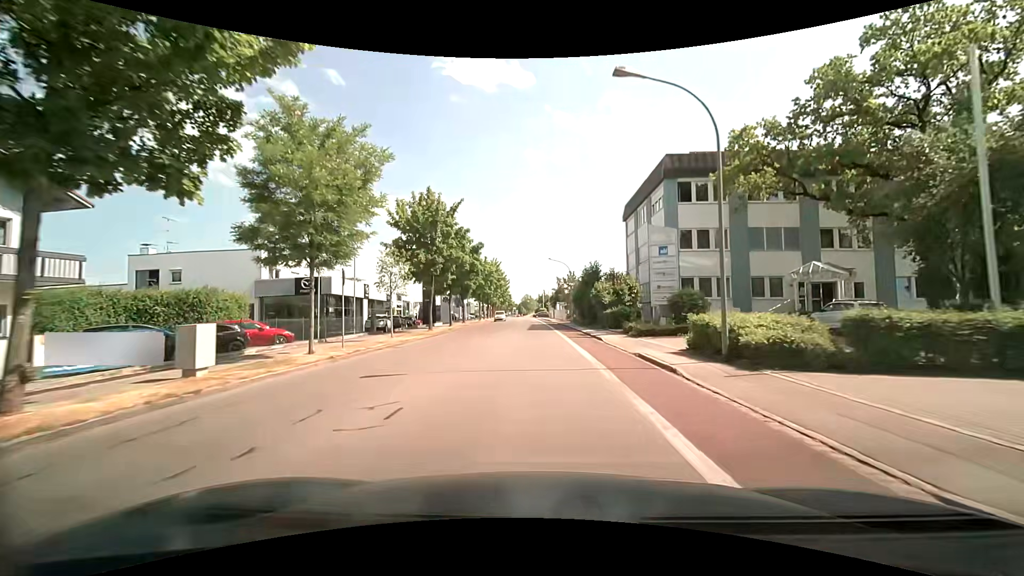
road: tertiary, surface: asphalt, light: Day
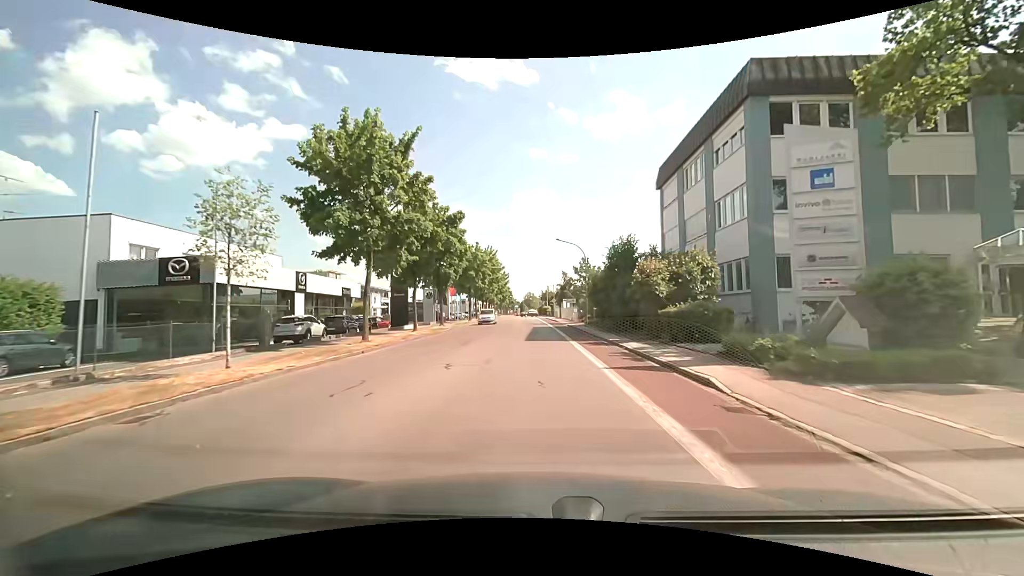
(-0.1, +14.4) m; 0°
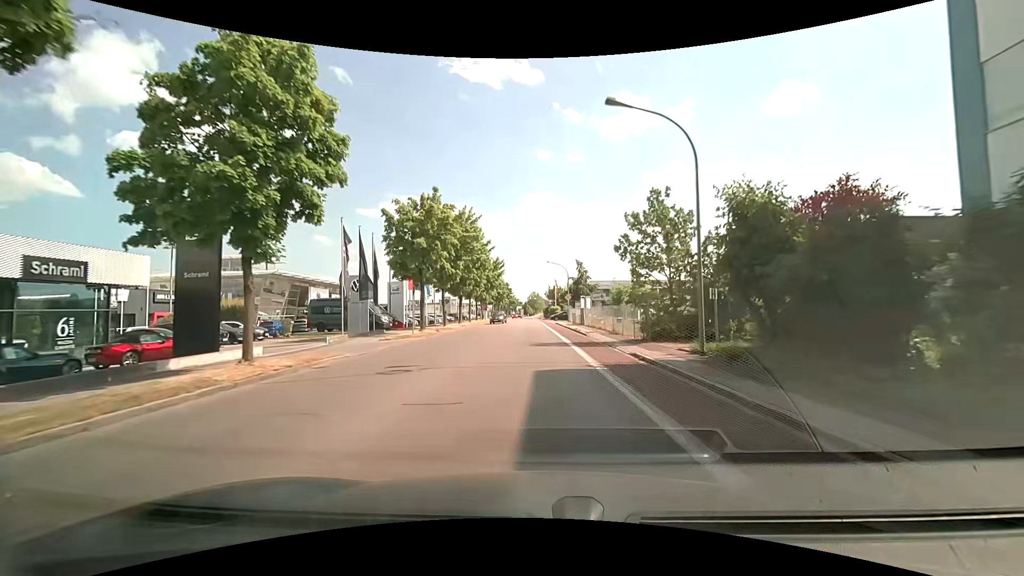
(-0.2, +28.6) m; 0°
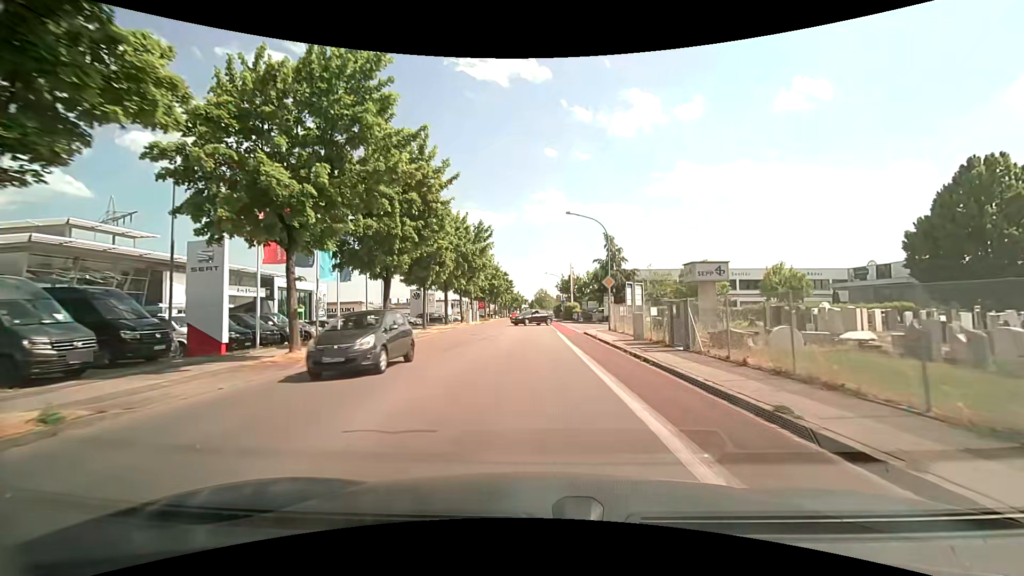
(-0.3, +29.0) m; -1°
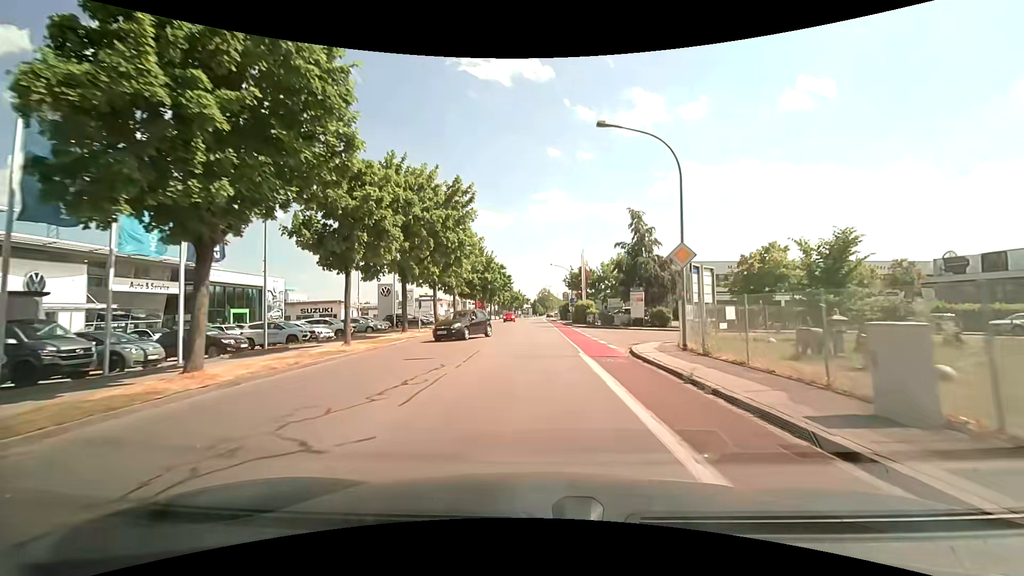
(0.0, +14.7) m; 0°
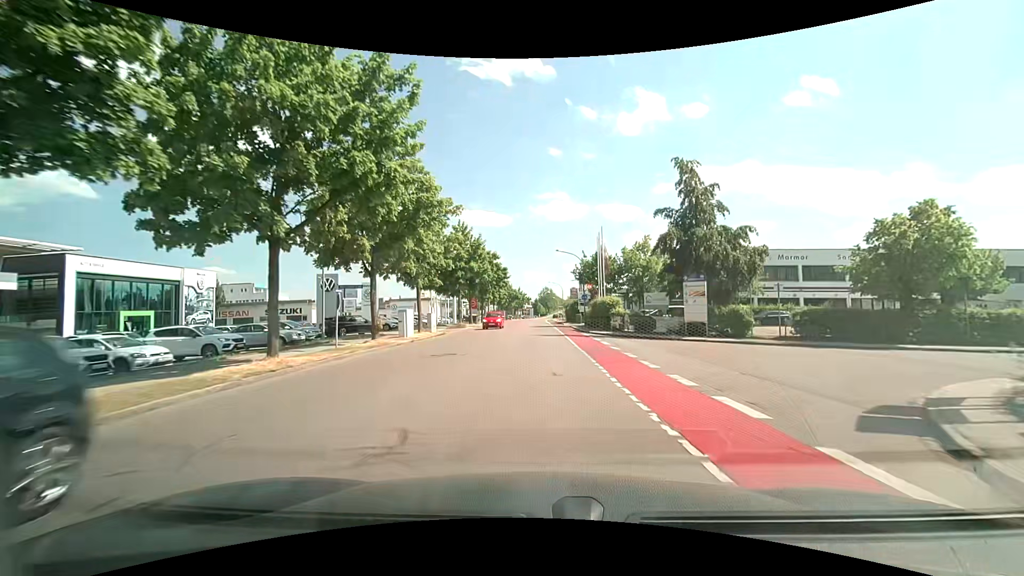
(0.0, +14.8) m; -1°
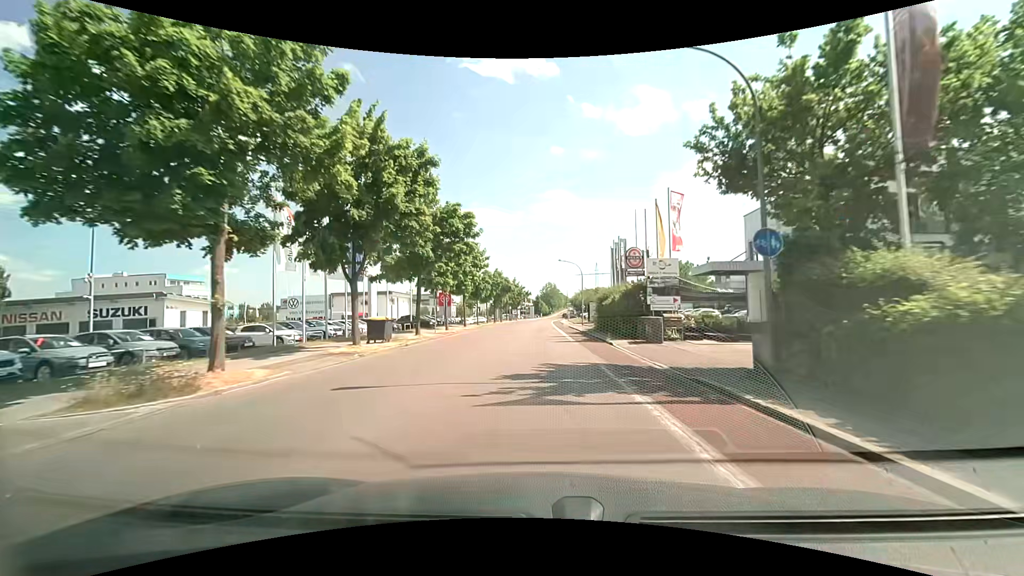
(+0.1, +37.5) m; 0°
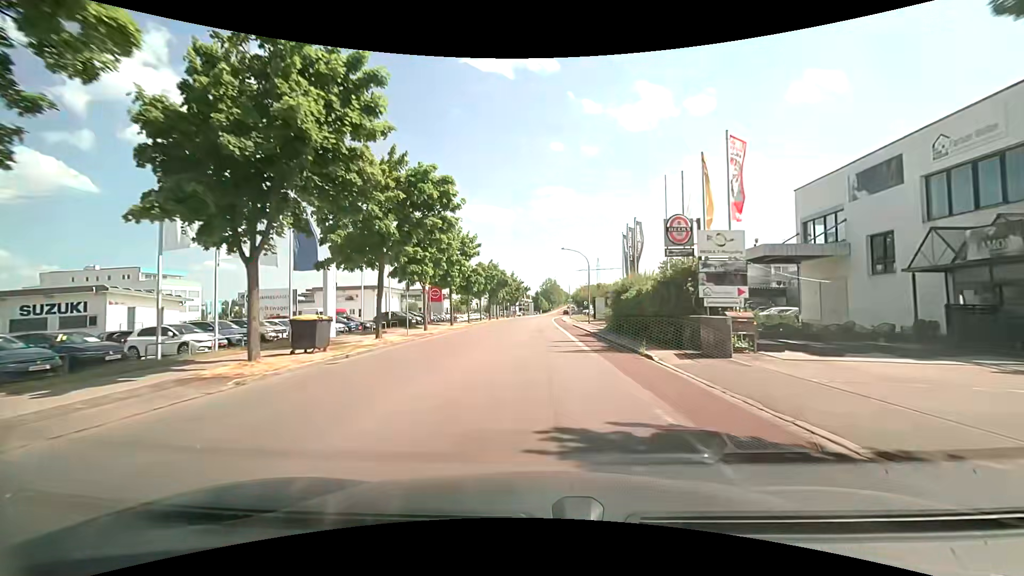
(0.0, +7.5) m; 0°
